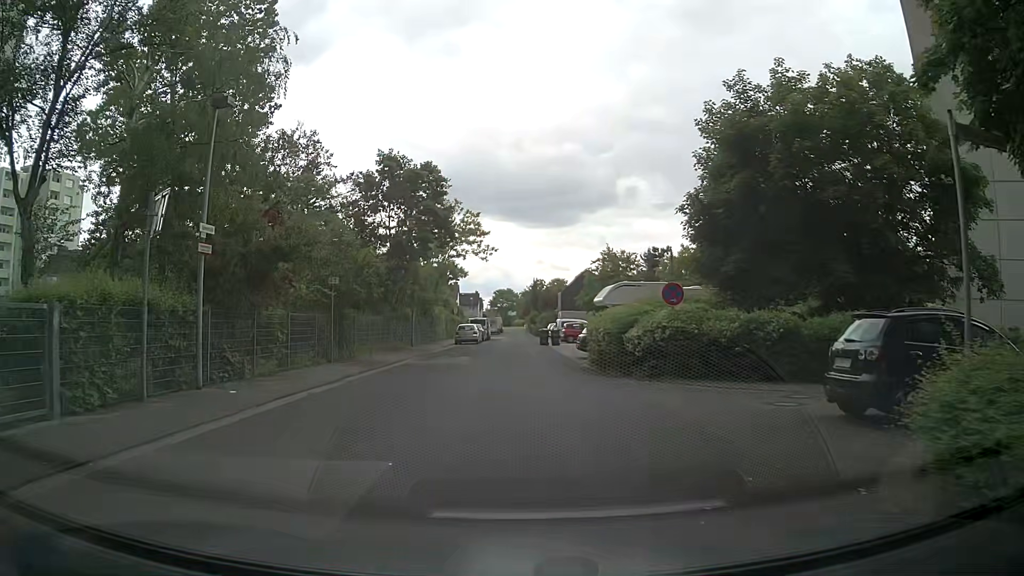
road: residential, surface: asphalt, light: Day
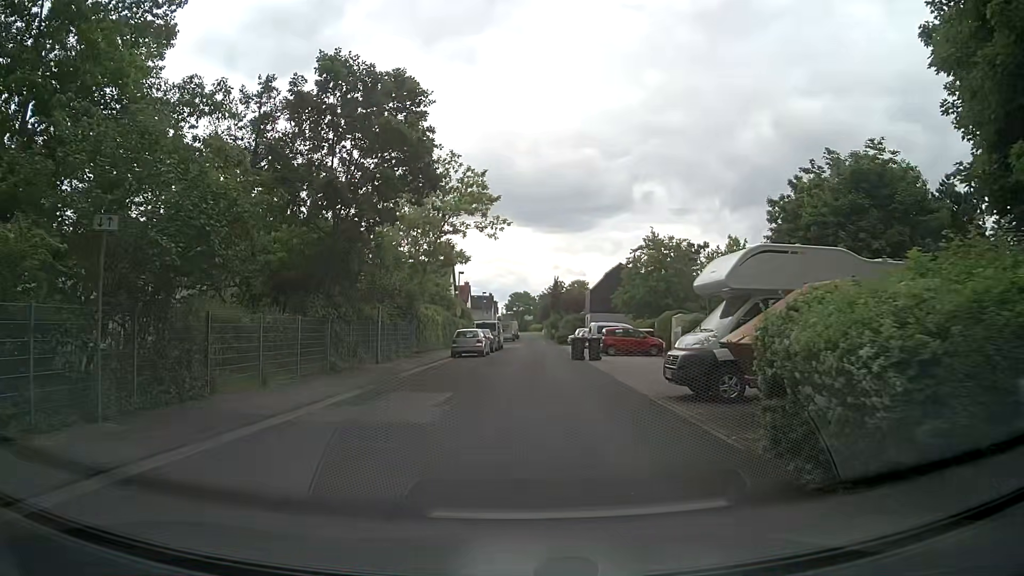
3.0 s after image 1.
(-0.4, +14.0) m; -2°
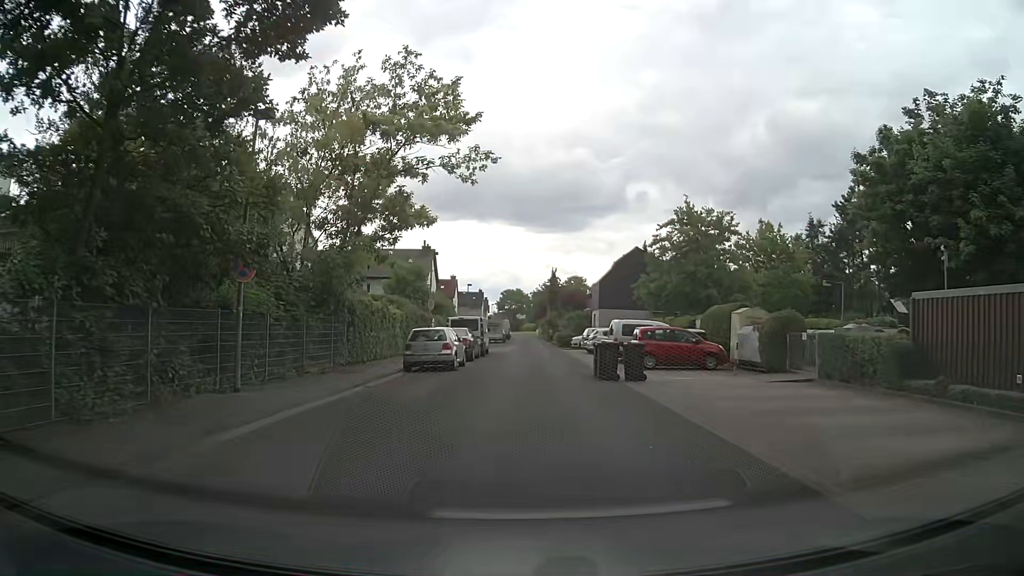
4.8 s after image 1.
(-0.1, +12.6) m; 0°
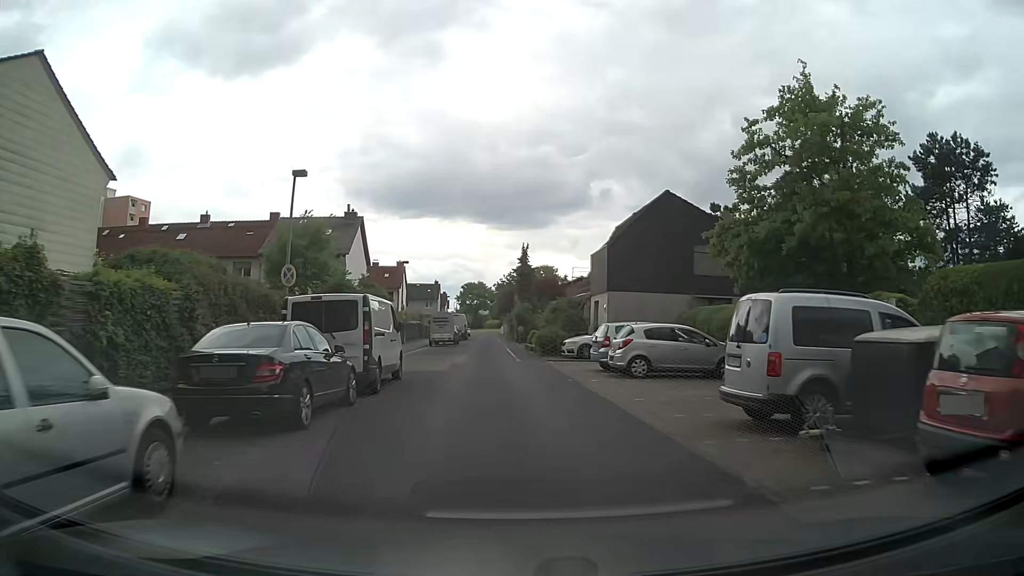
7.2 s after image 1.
(+0.2, +20.3) m; +3°
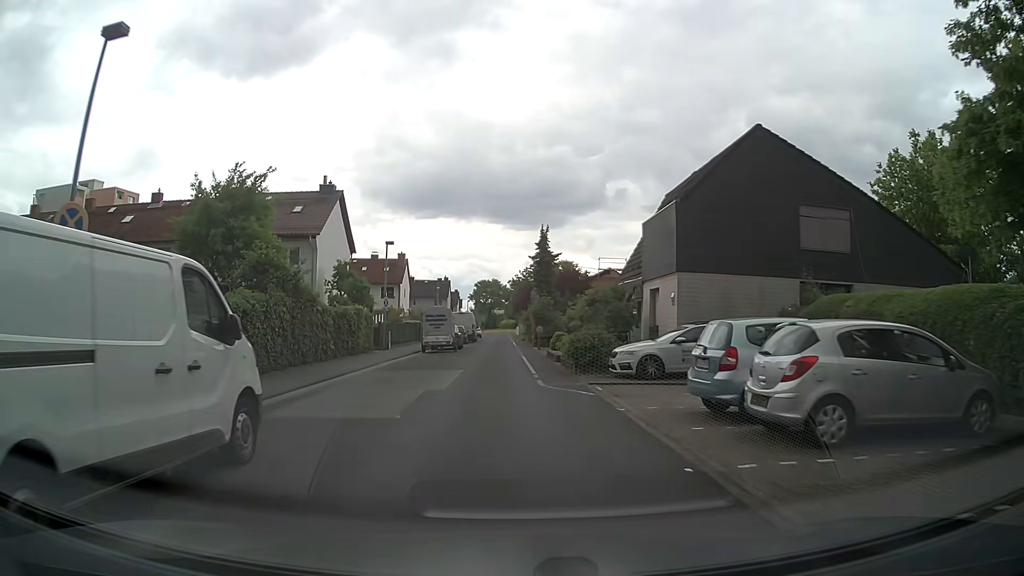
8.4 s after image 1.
(-0.1, +10.7) m; -2°
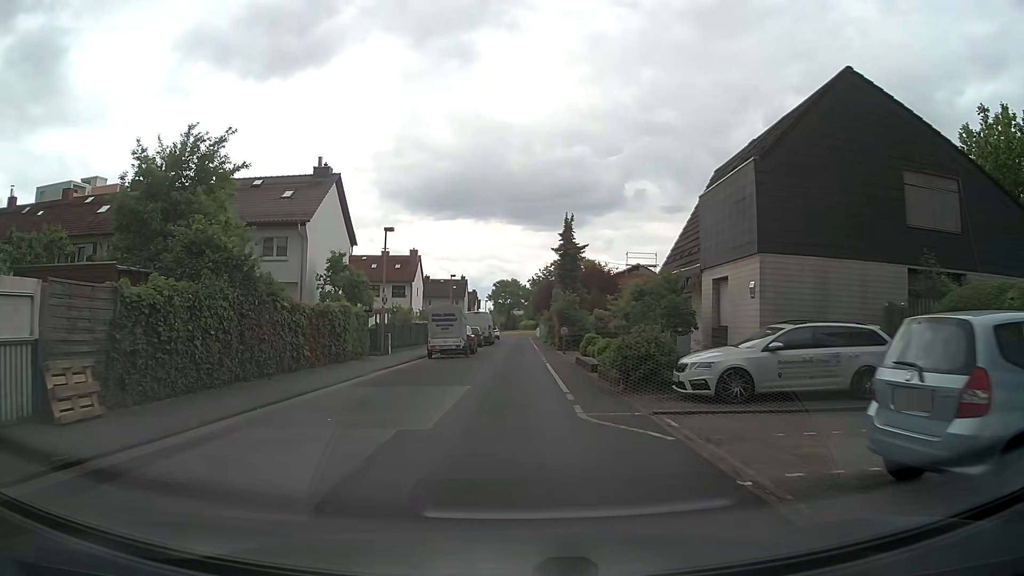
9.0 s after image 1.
(0.0, +5.3) m; -1°
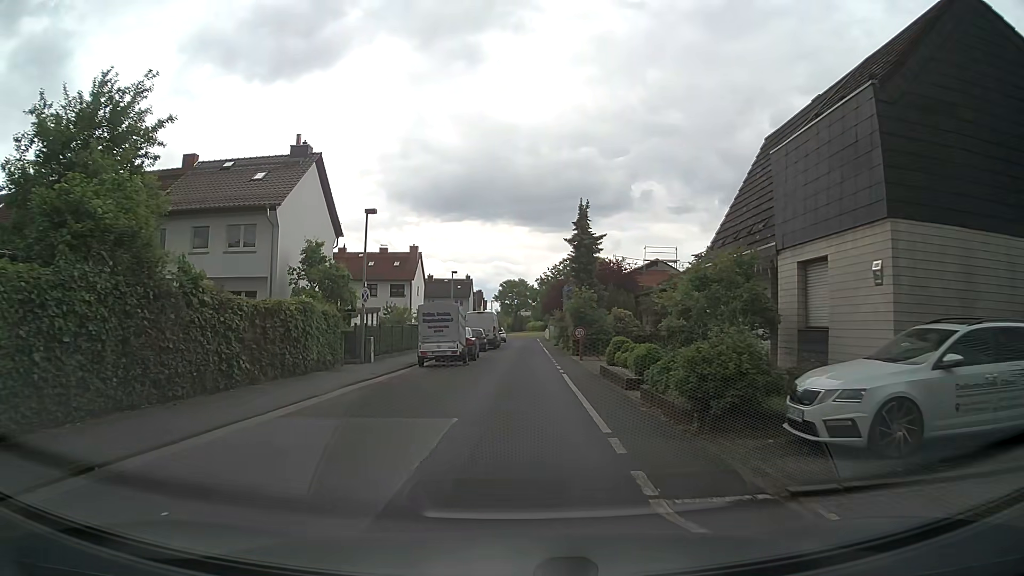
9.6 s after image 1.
(0.0, +5.2) m; -1°
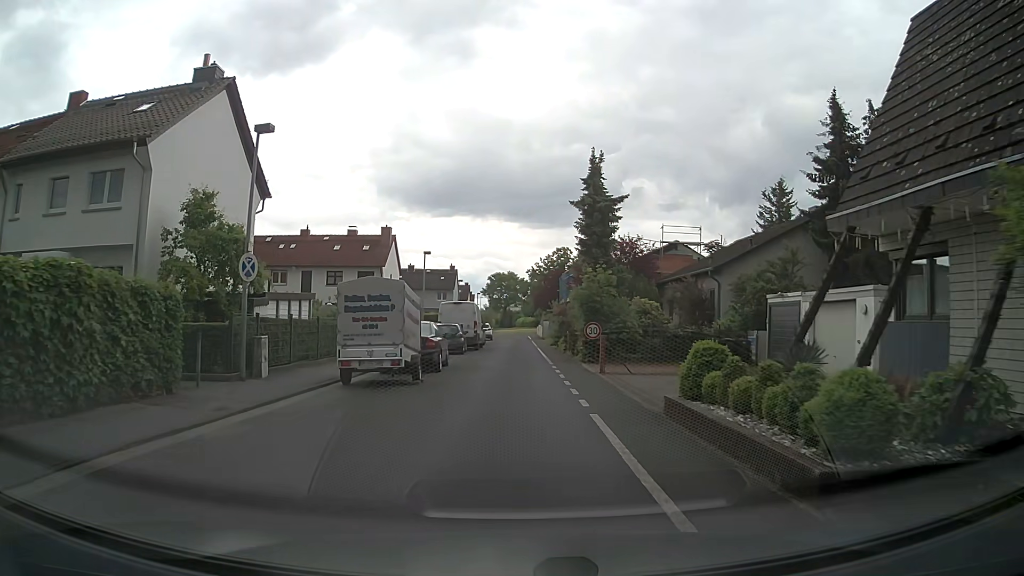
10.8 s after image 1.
(0.0, +10.1) m; +1°
(0, +10) (0, +20) (0, +30) (0, +40) (0, +50) (0, +60) (0, +70) (-1, +80) (0, +90) (+5, +98) m
